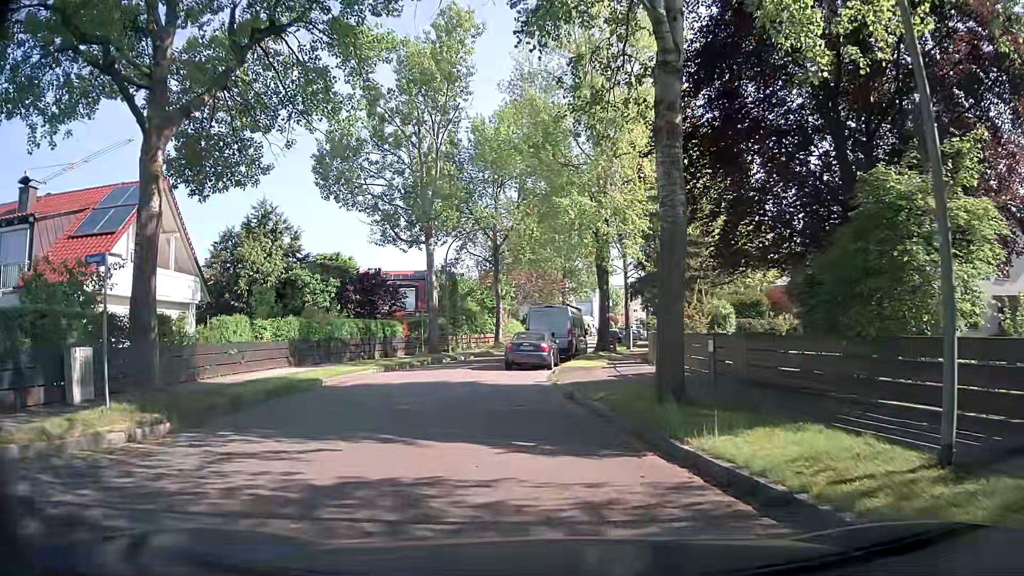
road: residential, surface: asphalt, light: Day
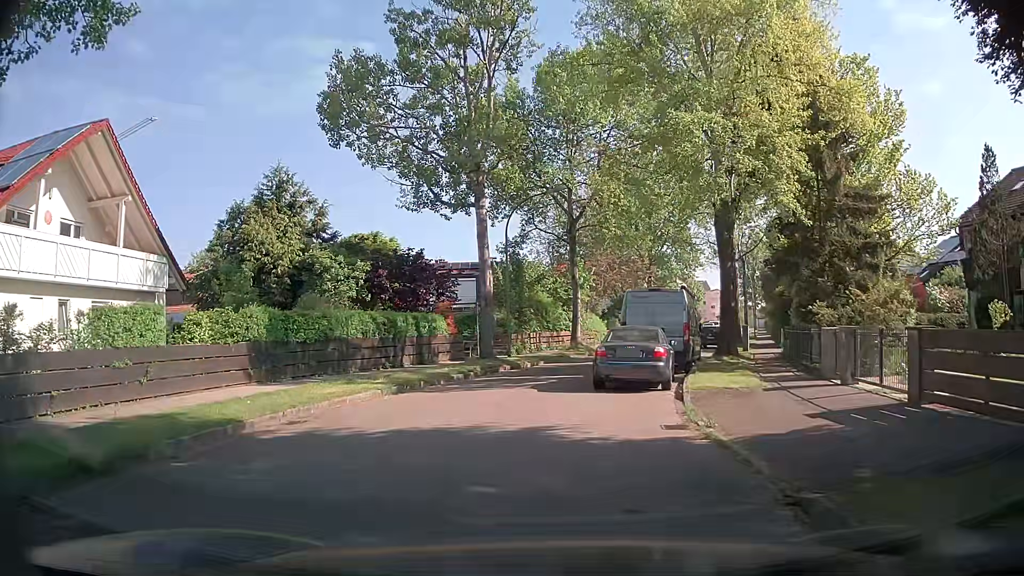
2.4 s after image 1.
(-0.9, +9.8) m; -9°
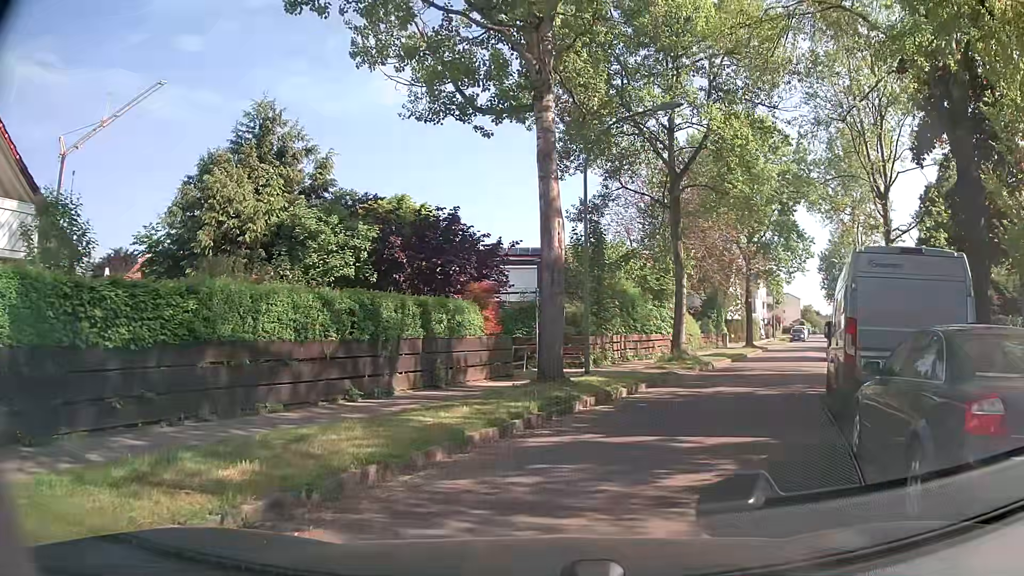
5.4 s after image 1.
(-0.5, +11.1) m; -5°
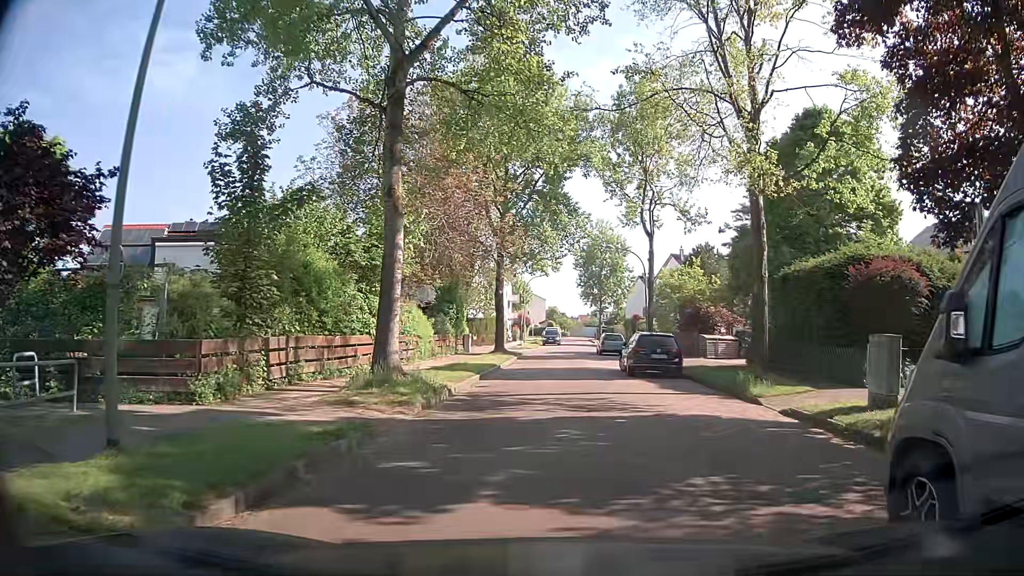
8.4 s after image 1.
(+2.2, +11.3) m; +24°
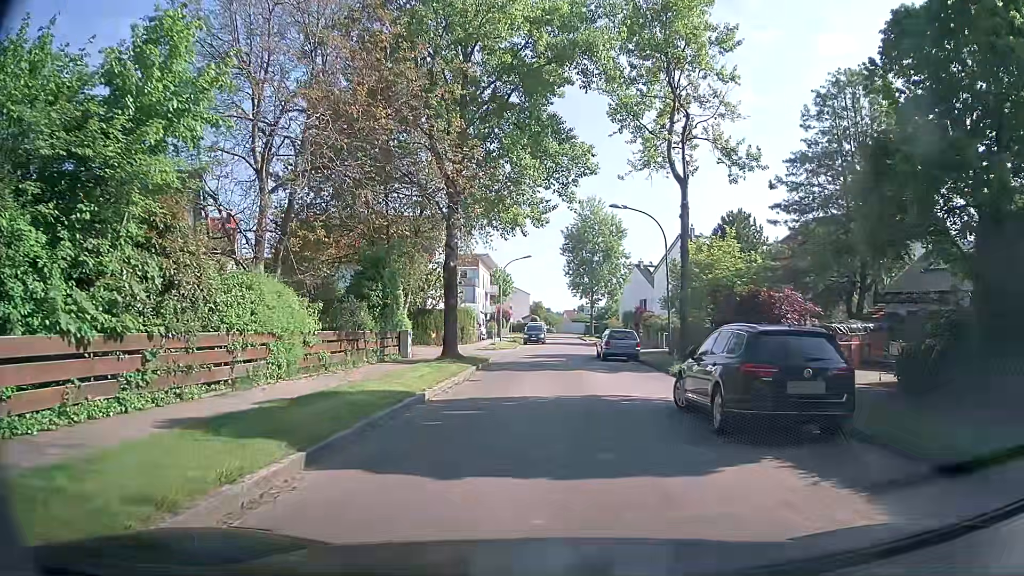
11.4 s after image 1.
(+0.2, +13.6) m; +2°
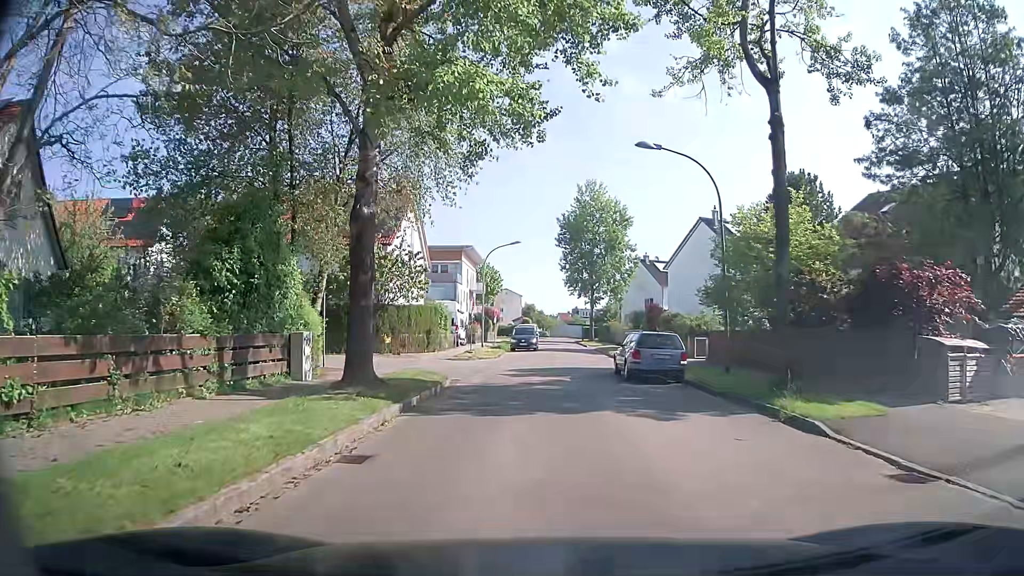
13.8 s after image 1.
(-0.2, +11.1) m; -1°
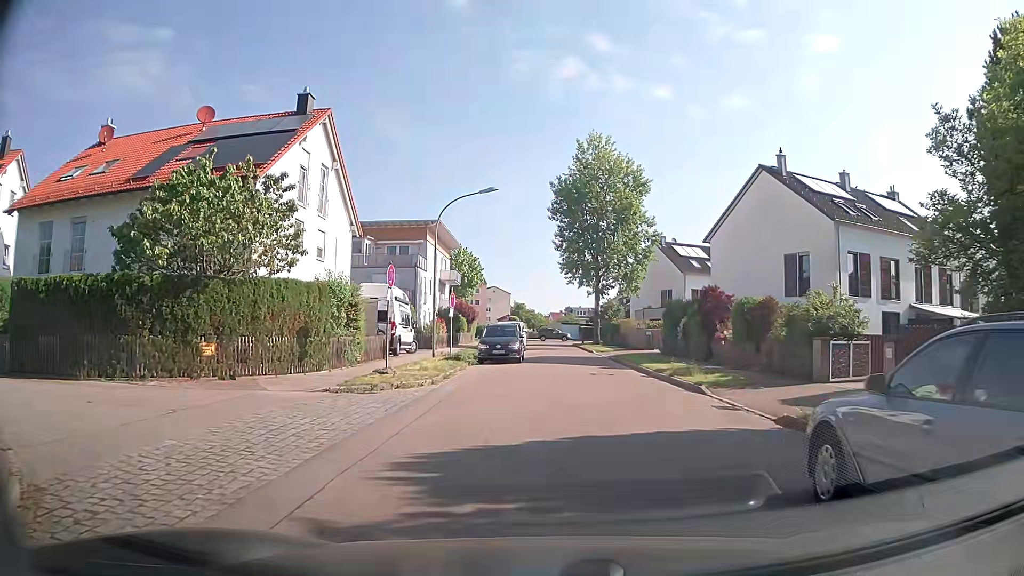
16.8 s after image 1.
(+0.4, +17.6) m; +1°
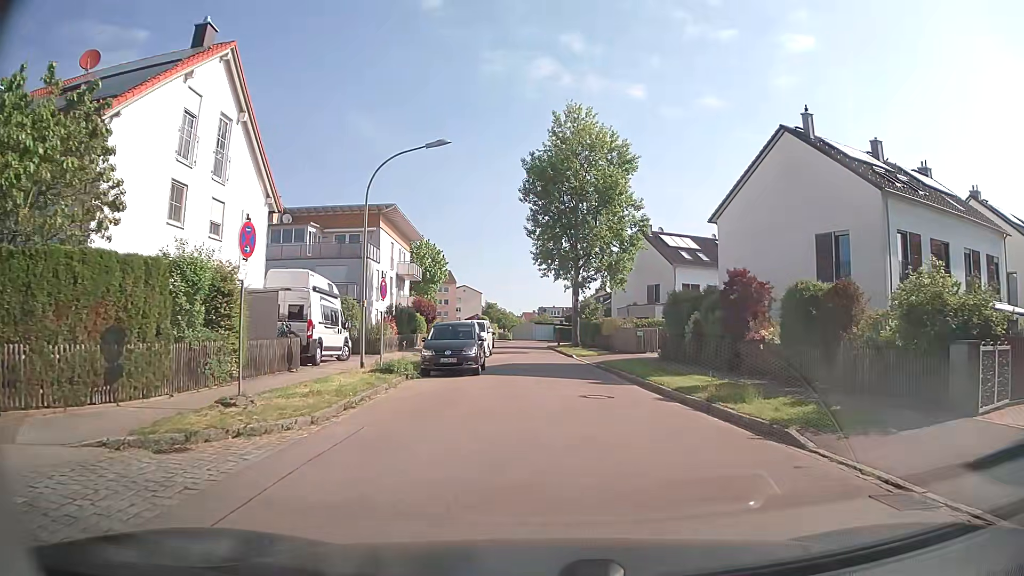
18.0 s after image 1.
(+0.2, +7.6) m; +3°
